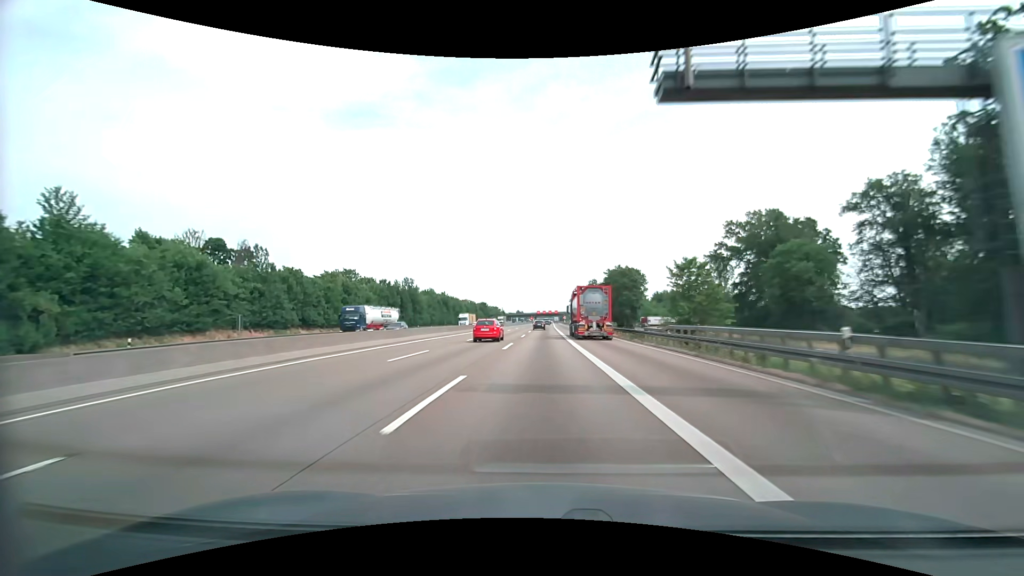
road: motorway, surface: asphalt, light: Day
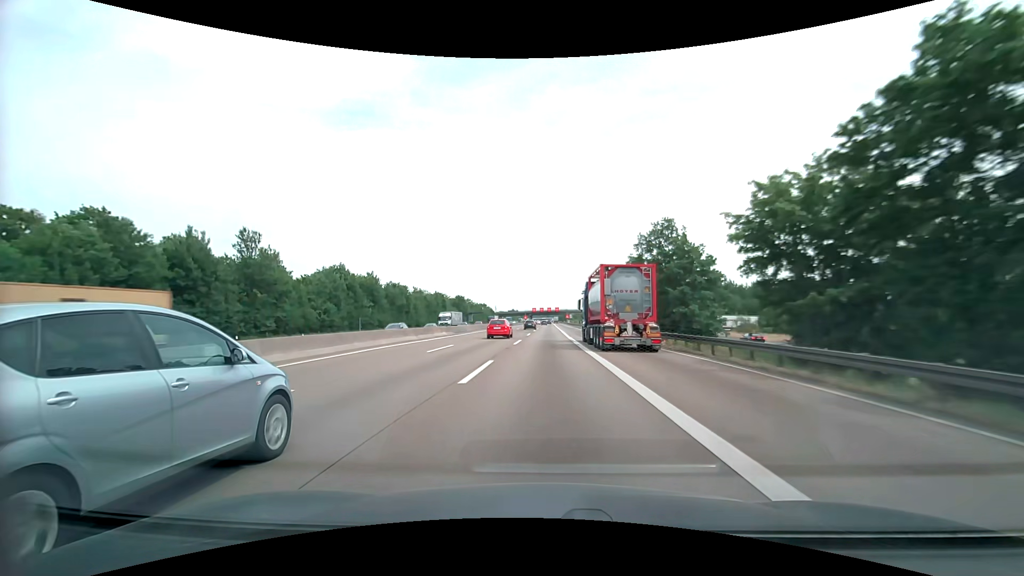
(+0.1, +67.0) m; 0°
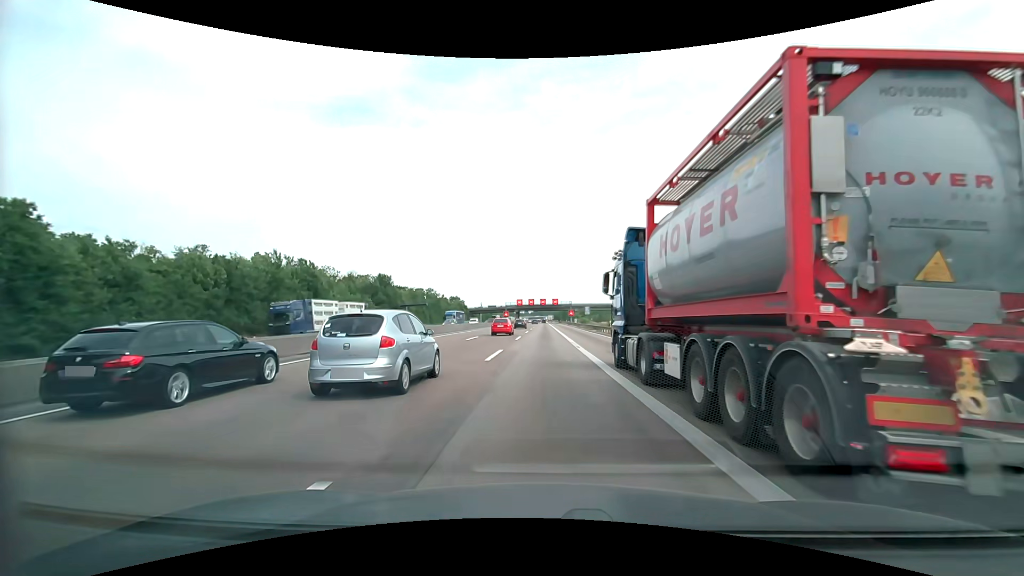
(+0.9, +84.1) m; +1°
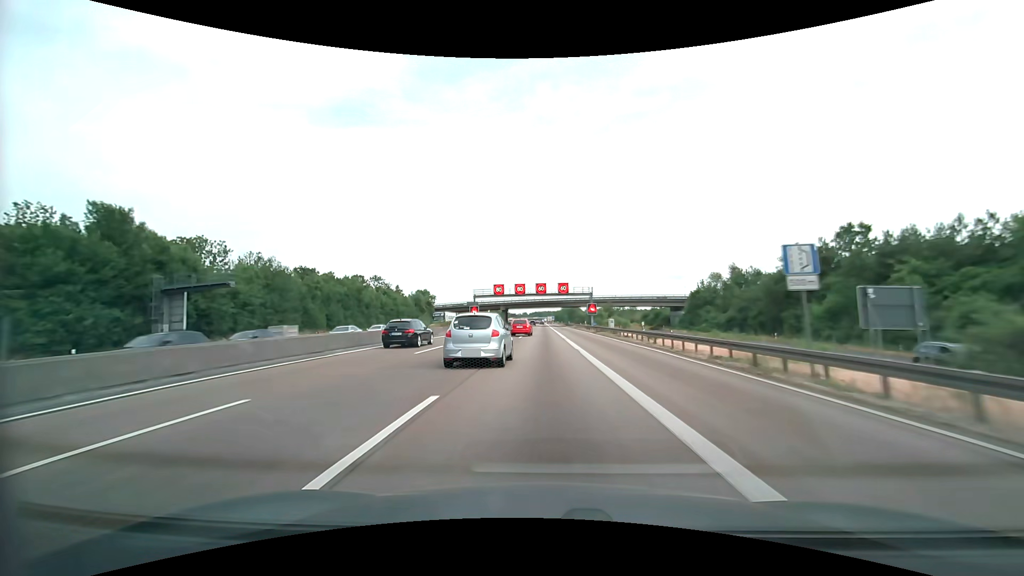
(0.0, +67.4) m; 0°
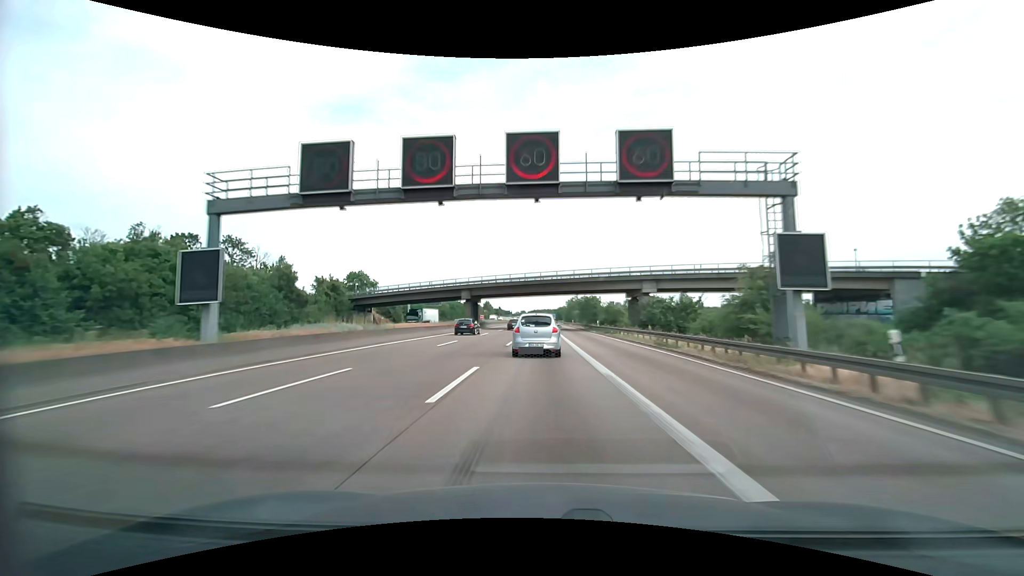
(0.0, +66.7) m; 0°
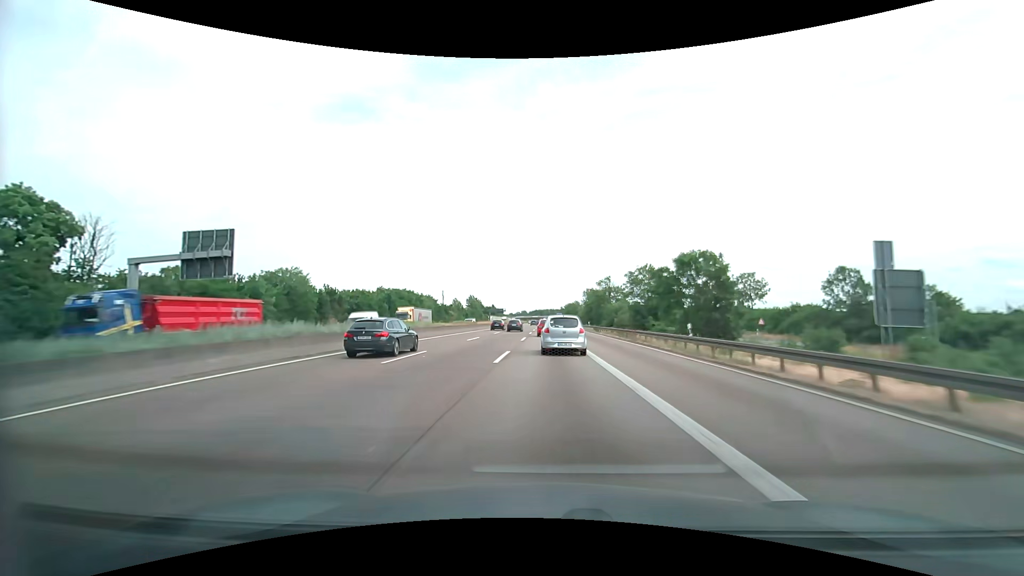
(-0.4, +82.1) m; 0°
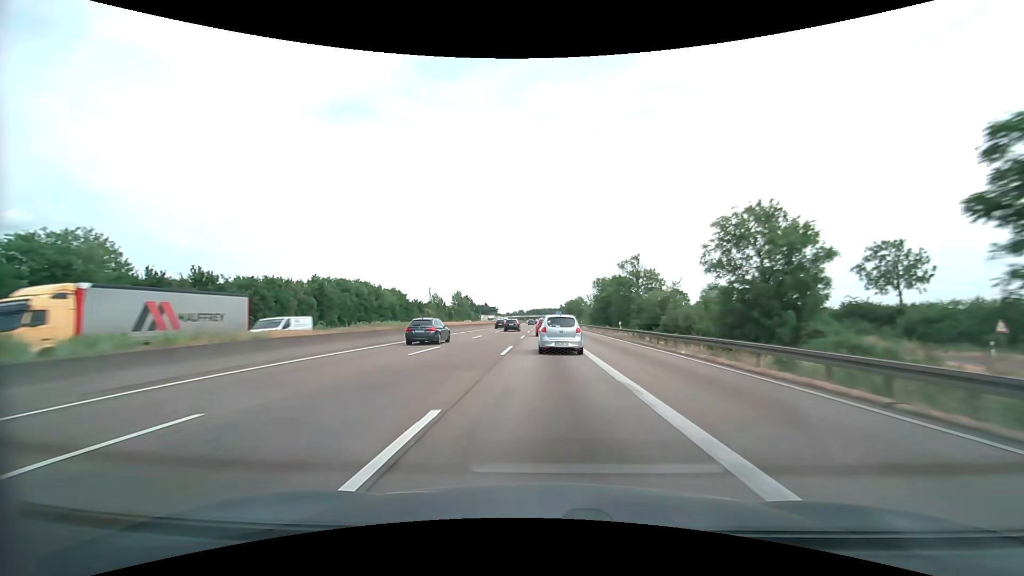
(+0.2, +32.3) m; 0°
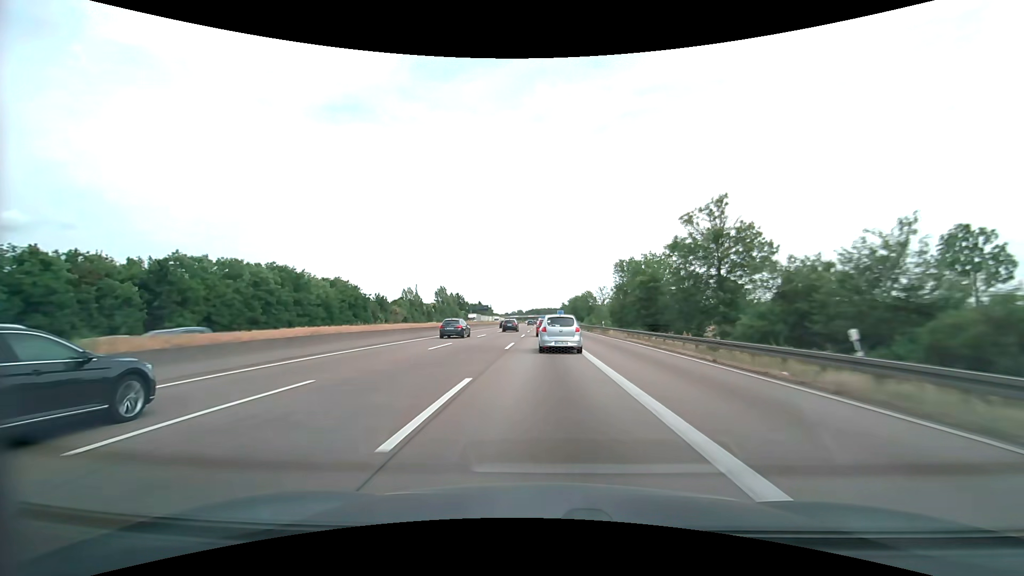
(0.0, +32.0) m; 0°
(0, +10) (0, +20) (0, +30) (0, +40) (0, +50) (0, +60) (0, +70) (0, +80) (0, +90) (0, +100) m
